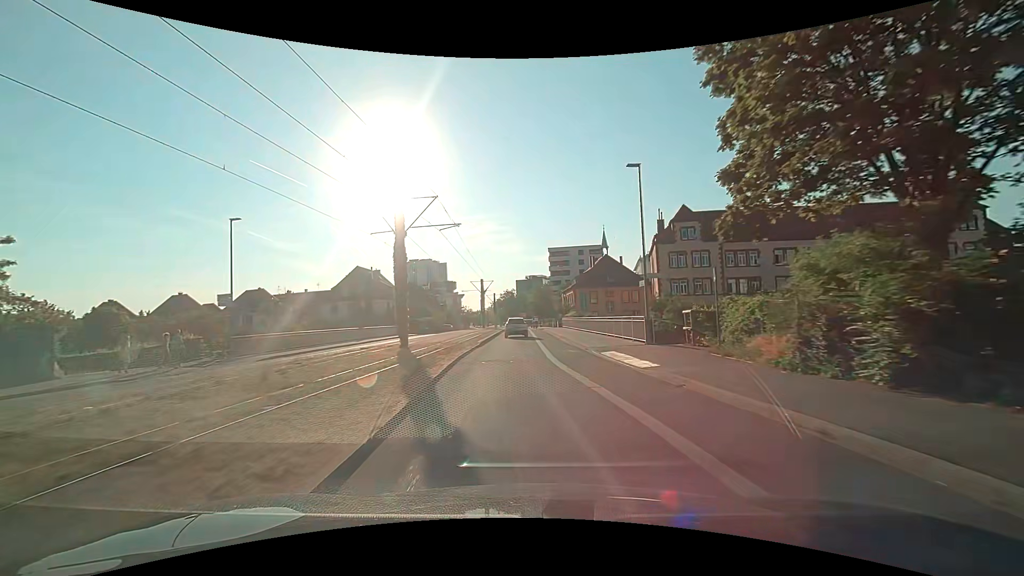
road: secondary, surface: asphalt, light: Day
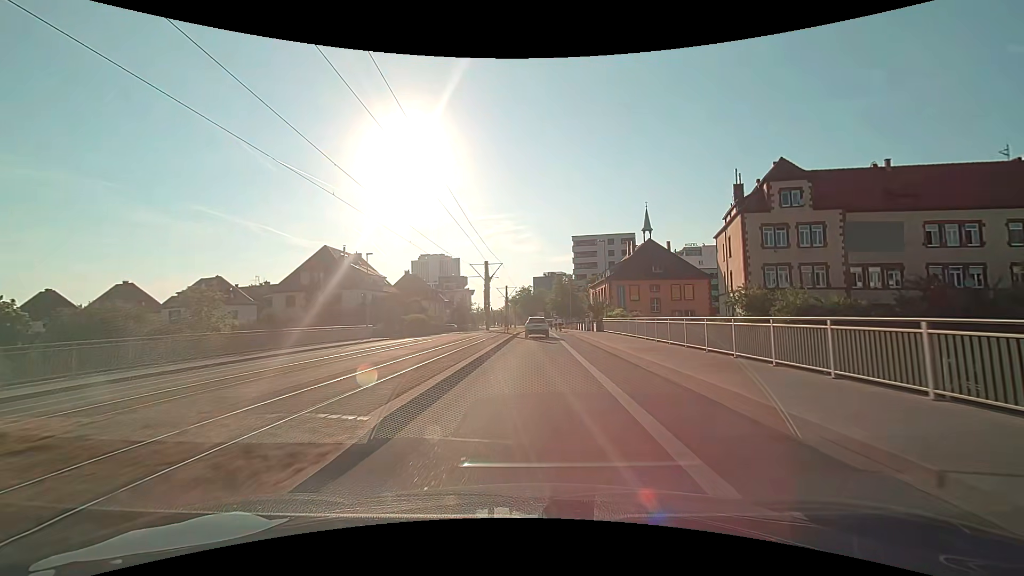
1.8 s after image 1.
(-0.9, +21.8) m; -2°
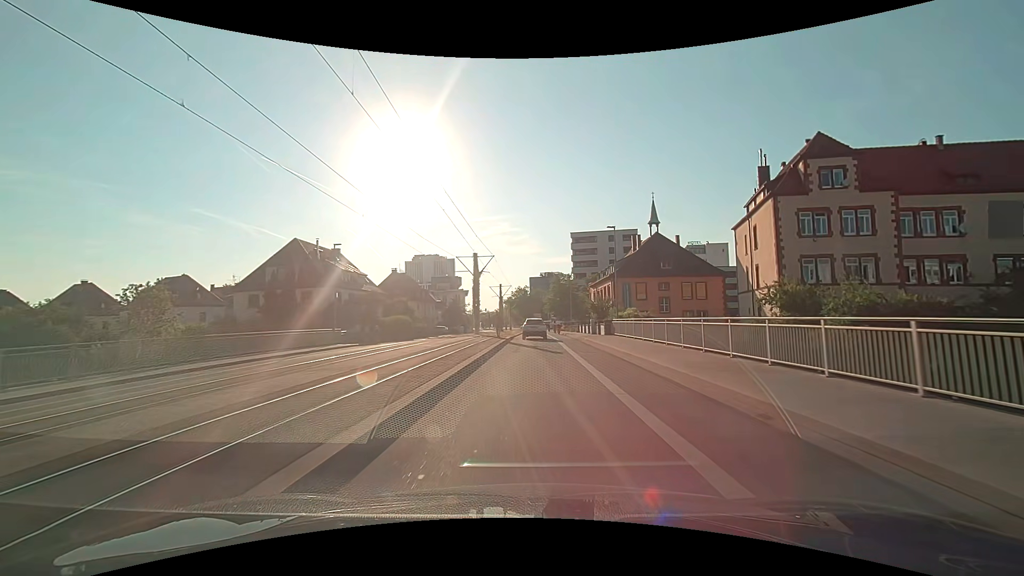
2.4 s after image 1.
(0.0, +7.3) m; 0°
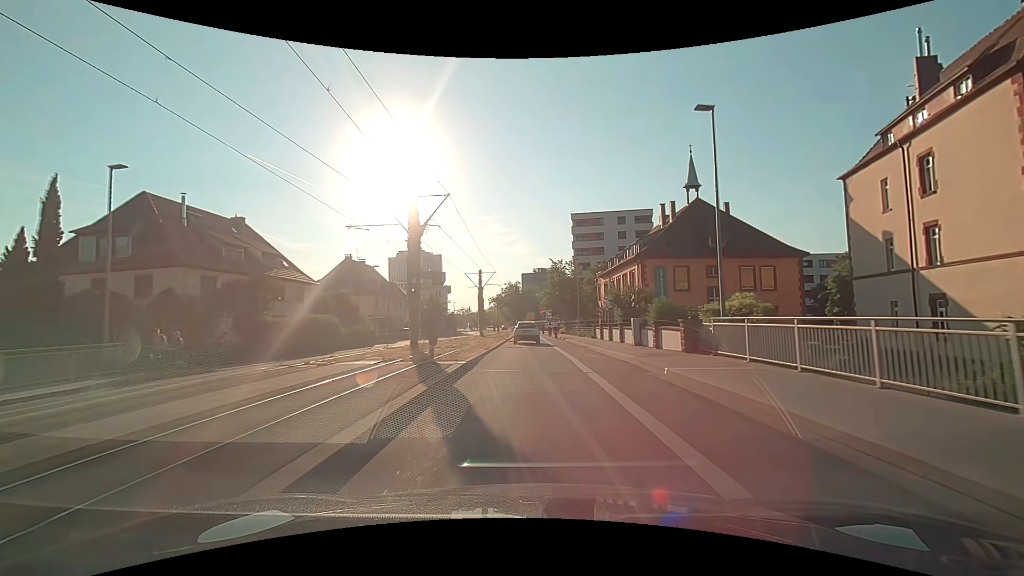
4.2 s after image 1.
(+0.2, +21.7) m; +1°
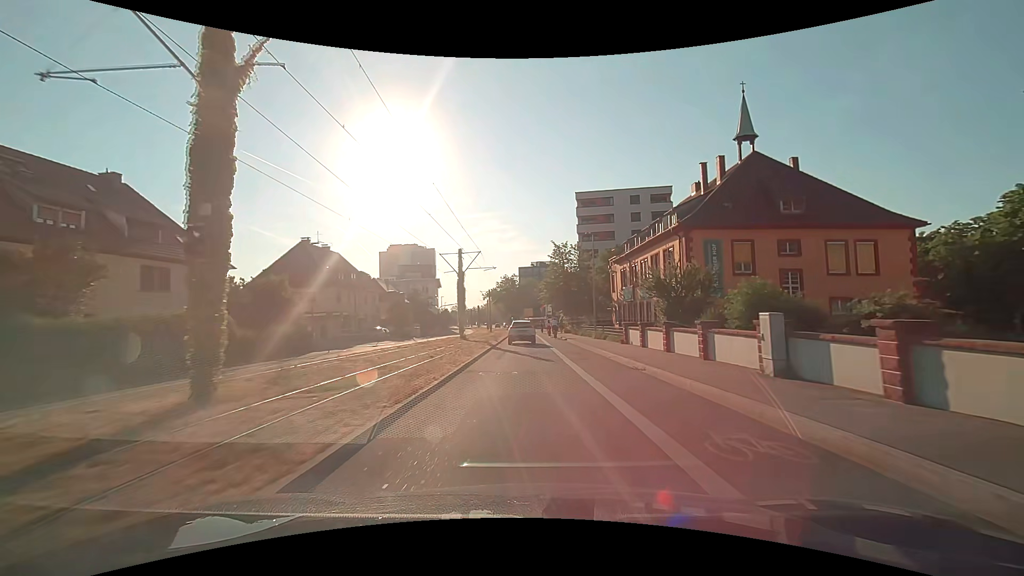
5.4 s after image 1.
(+0.1, +14.4) m; 0°
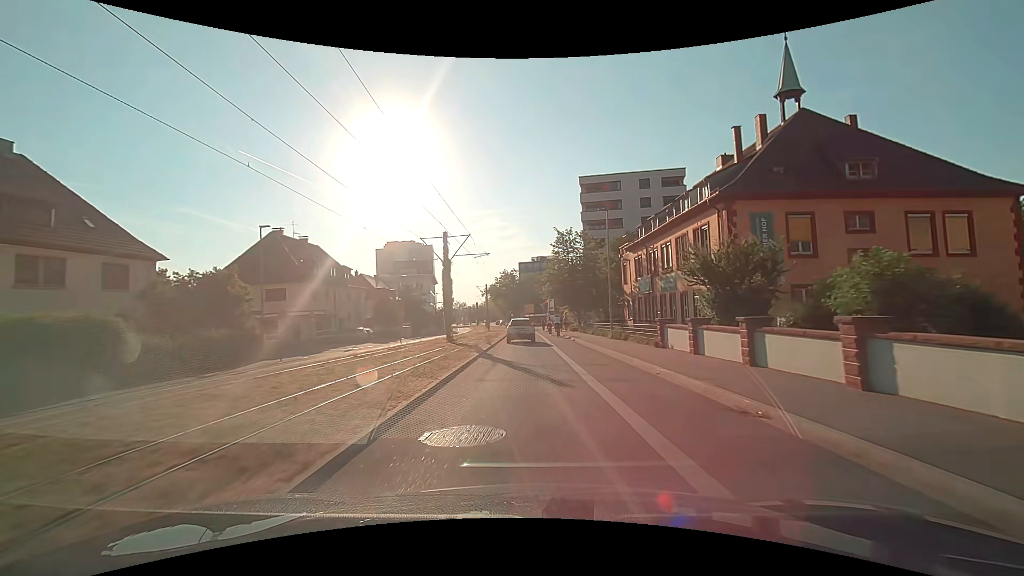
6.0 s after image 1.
(0.0, +7.2) m; +1°
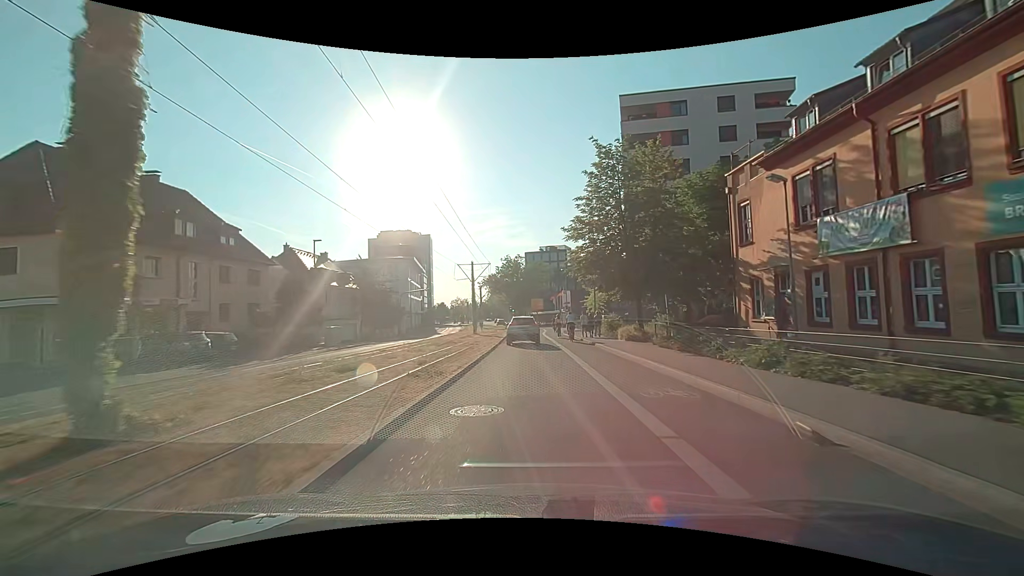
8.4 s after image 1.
(-0.7, +27.8) m; -2°
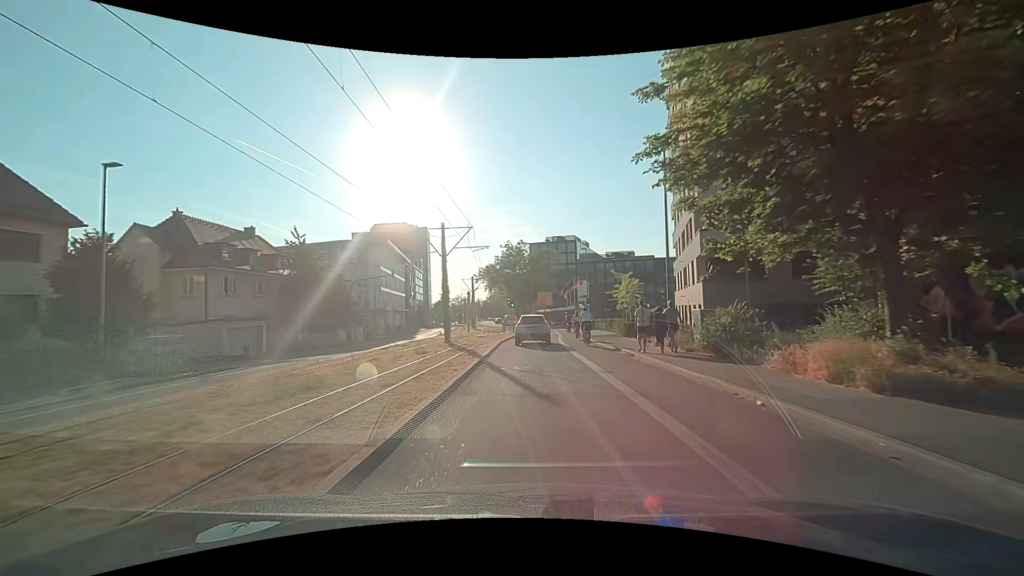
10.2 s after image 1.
(+0.1, +19.5) m; 0°
(0, +10) (0, +20) (0, +30) (+1, +40) (+1, +50) (0, +60) (-1, +70) (-3, +80) (-5, +90) (-7, +99) m
